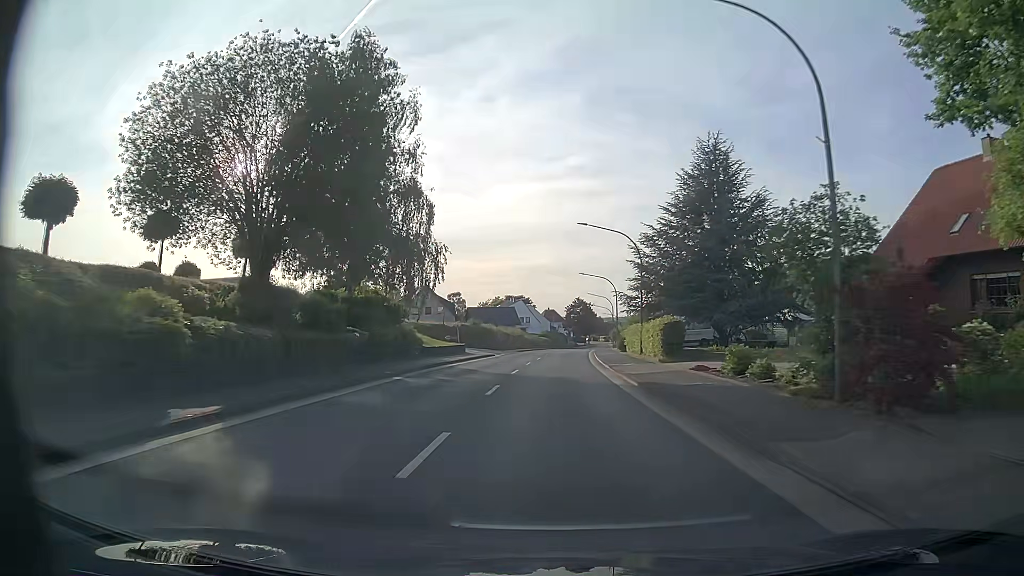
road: primary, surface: asphalt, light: Day
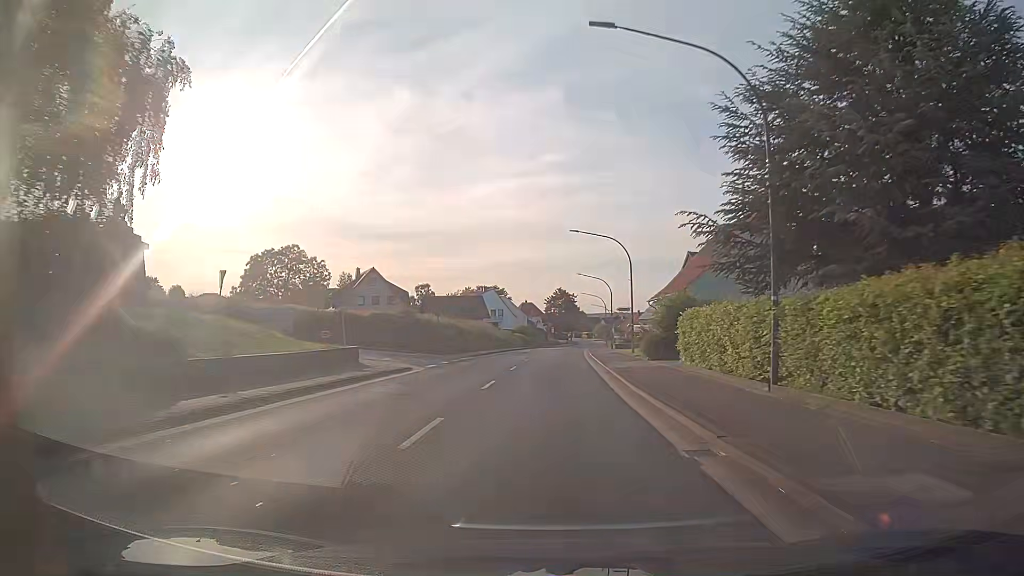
(+0.4, +25.7) m; +2°
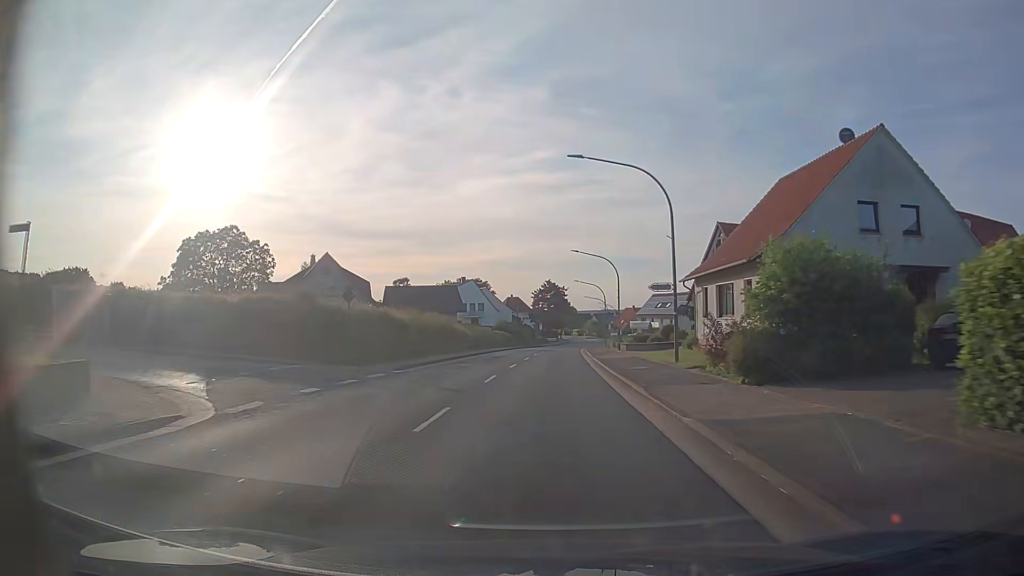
(+0.2, +17.2) m; +1°
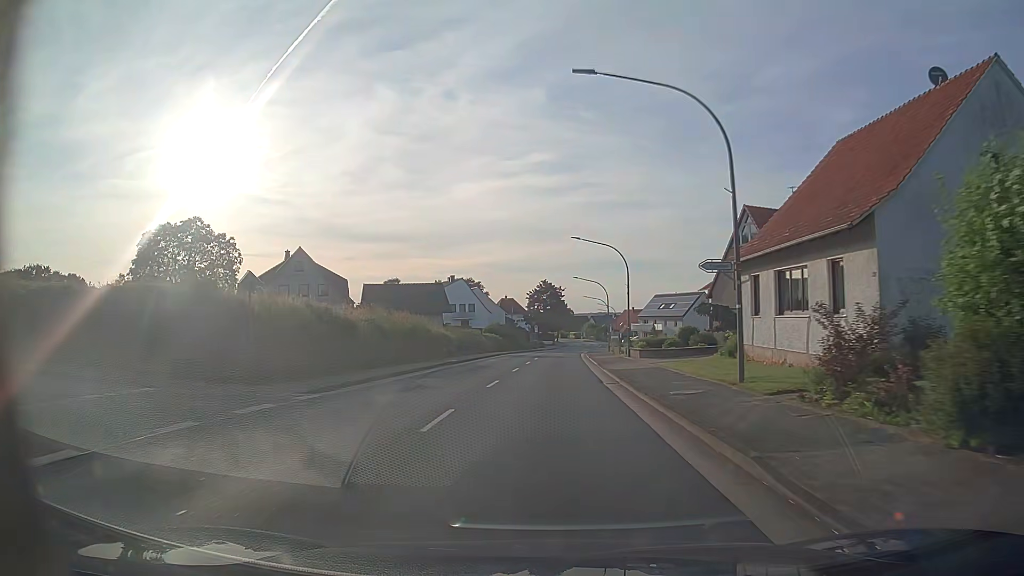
(0.0, +8.7) m; +1°
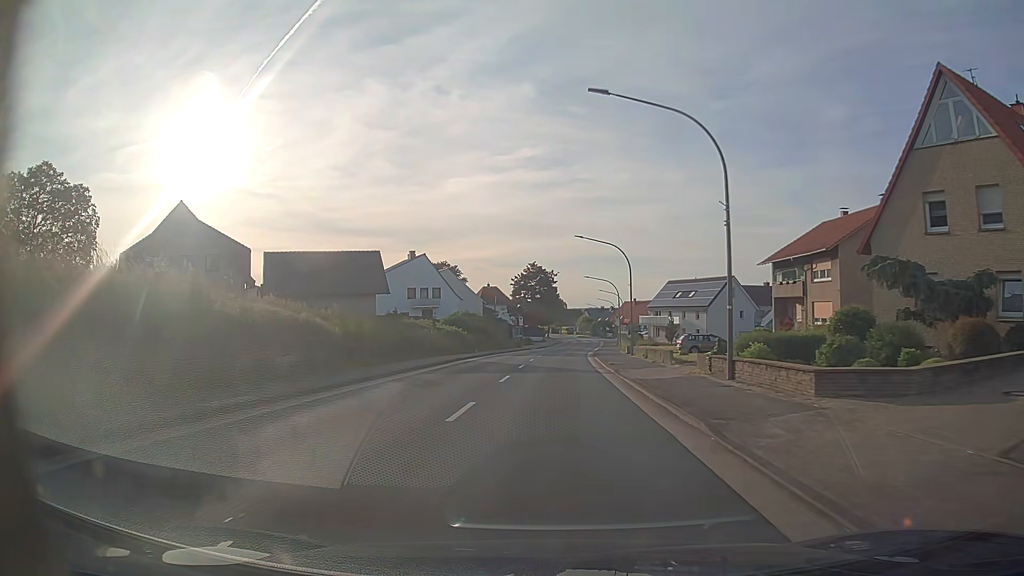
(+0.1, +26.2) m; +1°
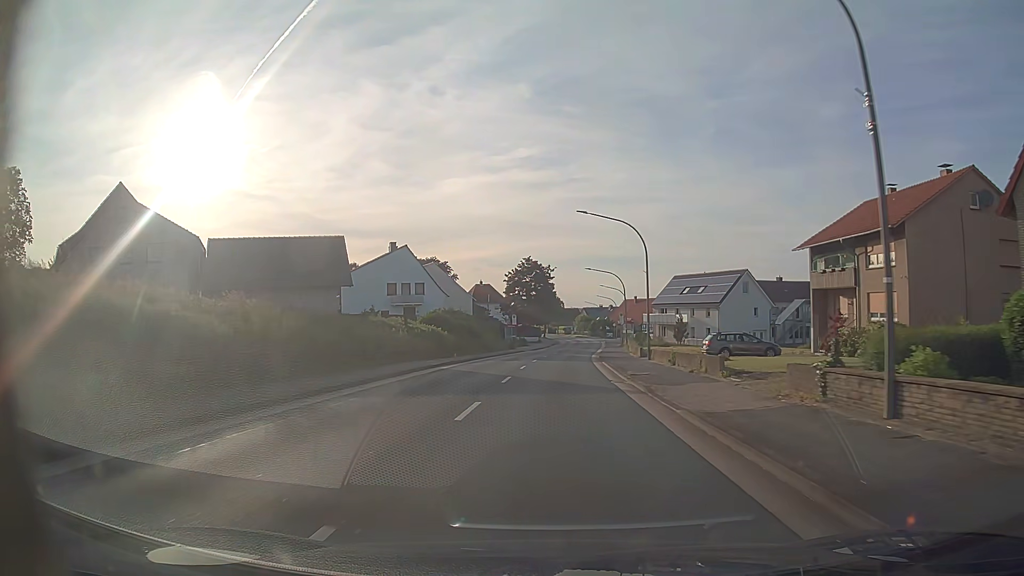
(0.0, +8.8) m; 0°
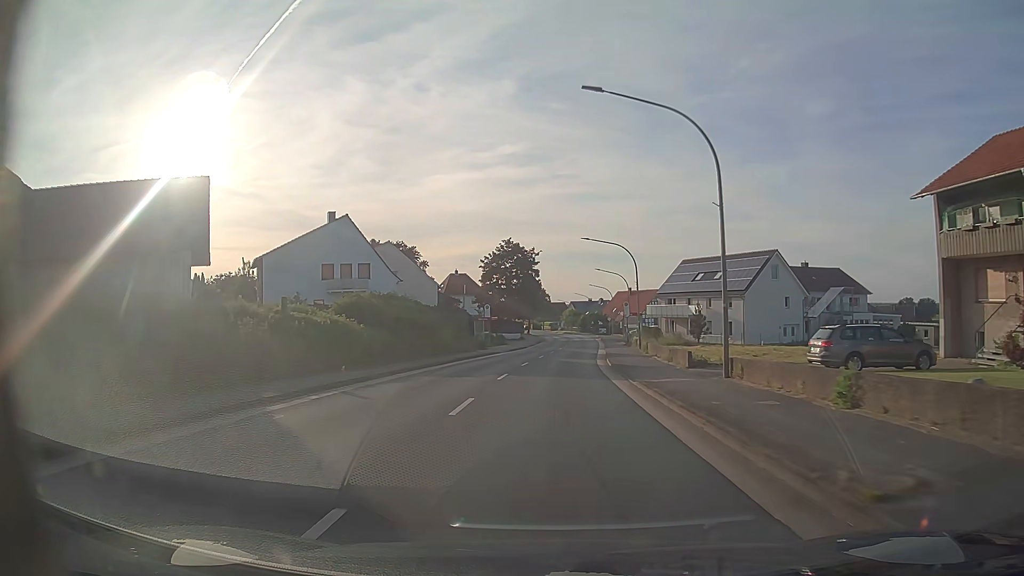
(+0.2, +17.8) m; +1°
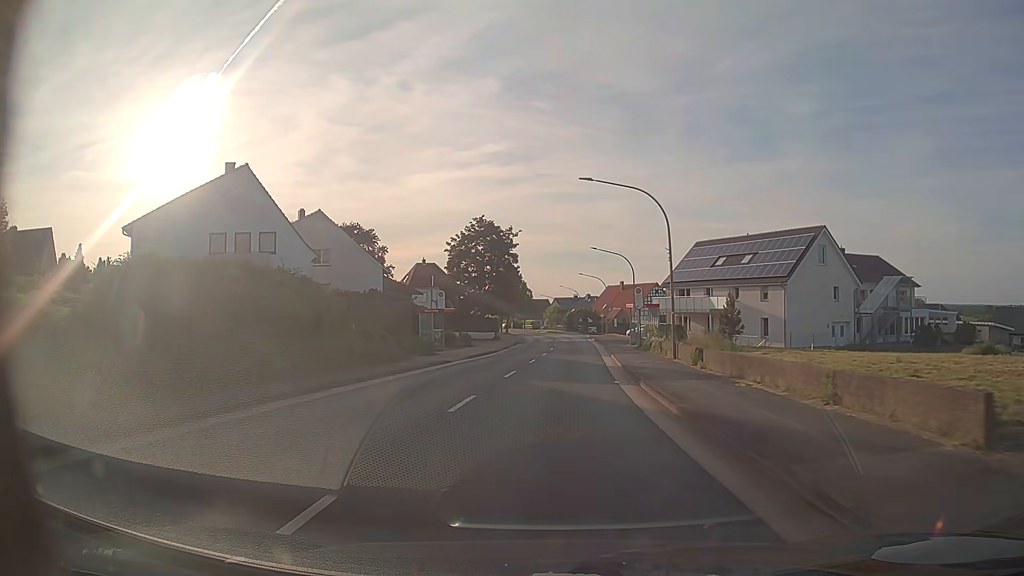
(+0.2, +17.7) m; +2°
(0, +10) (0, +20) (+1, +30) (+1, +40) (+2, +50) (+2, +60) (+2, +70) (+3, +80) (+2, +90) (+2, +100) m
